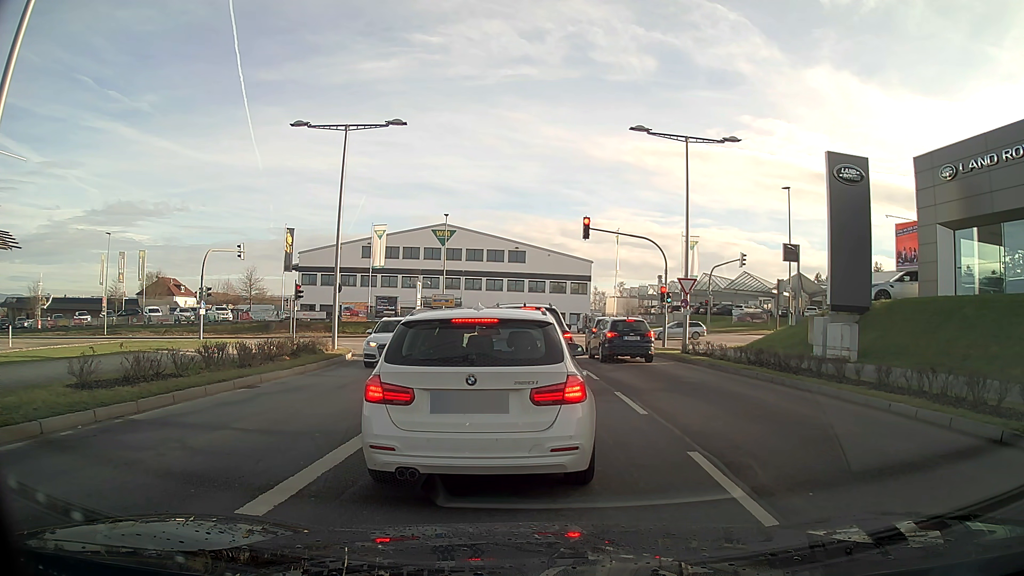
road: secondary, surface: asphalt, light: Day
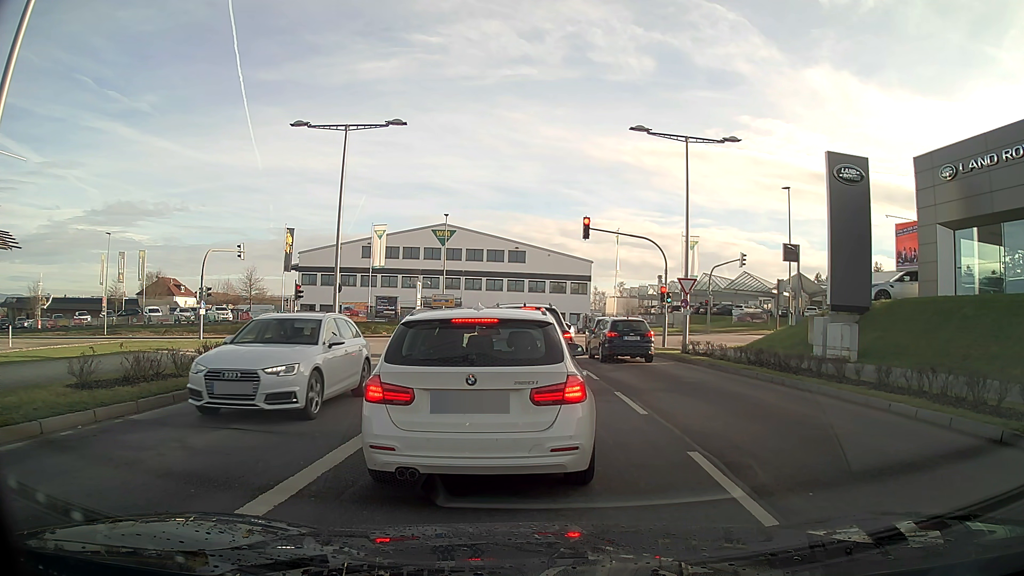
(0.0, 0.0) m; 0°
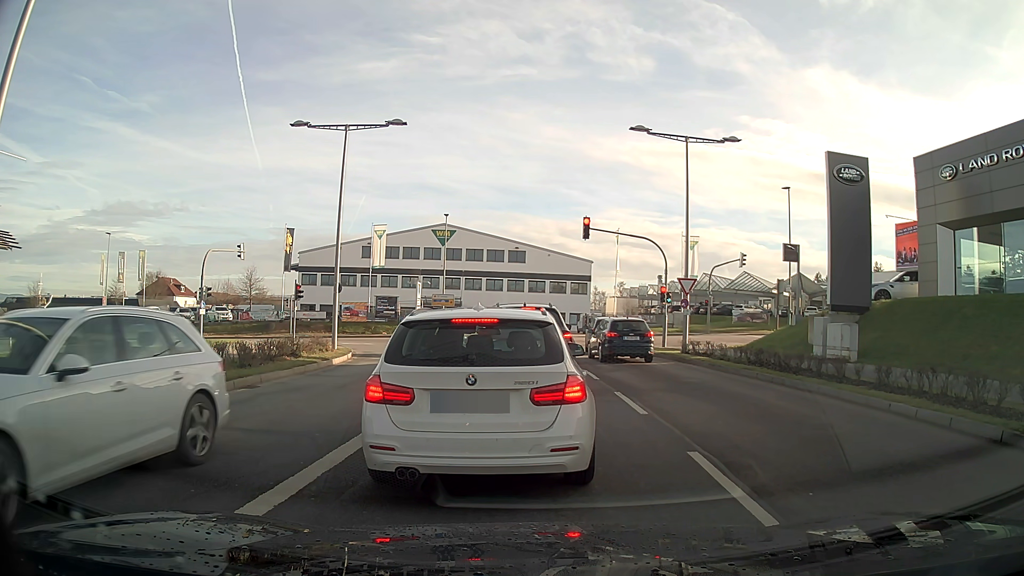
(0.0, 0.0) m; 0°
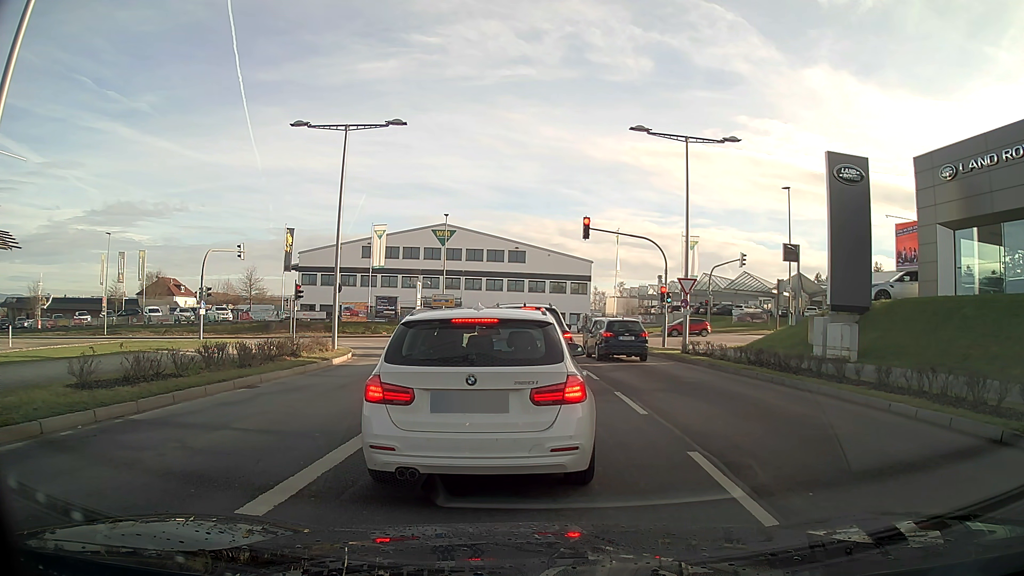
(0.0, 0.0) m; 0°
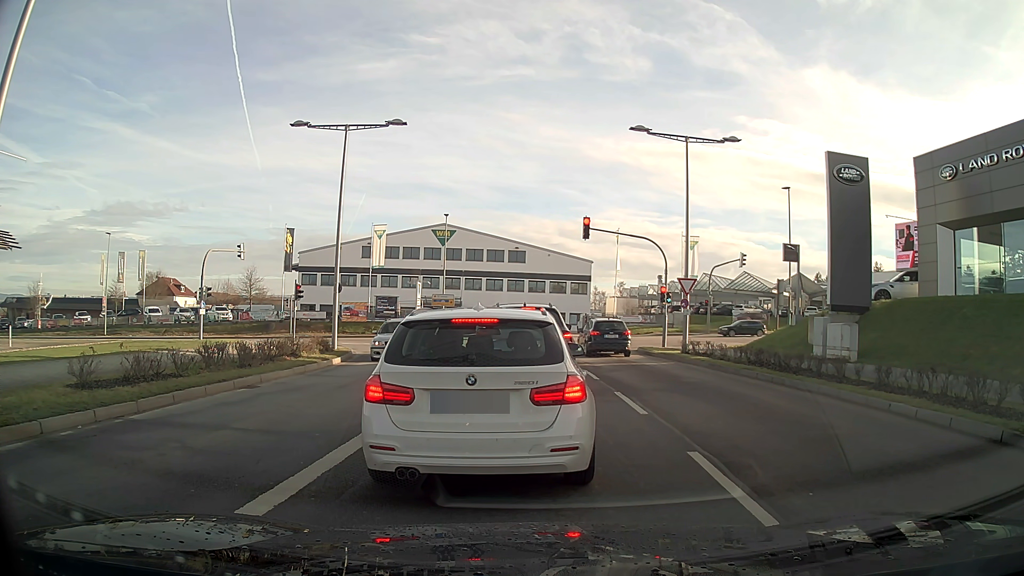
(0.0, 0.0) m; 0°
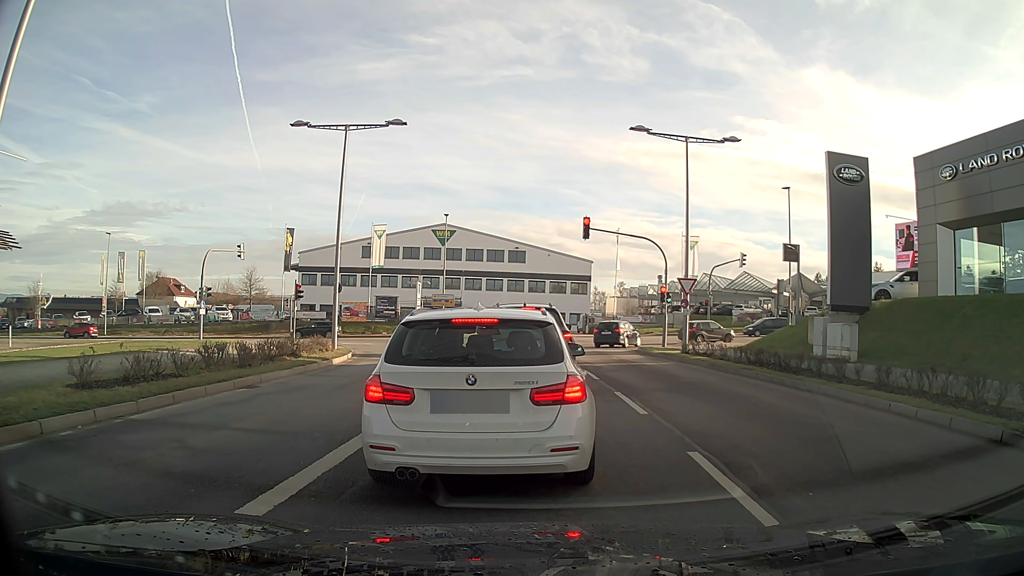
(0.0, 0.0) m; 0°
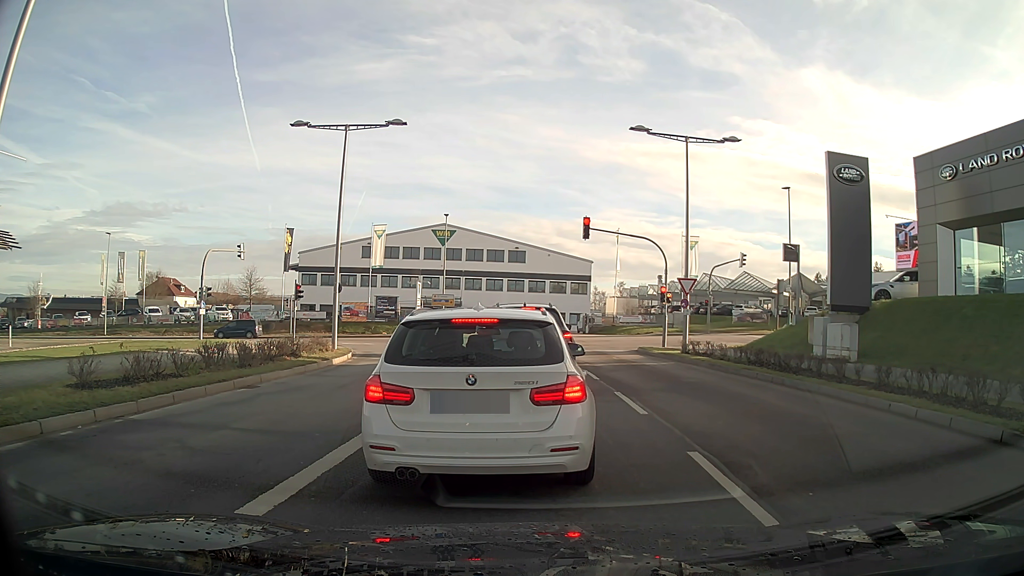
(0.0, 0.0) m; 0°
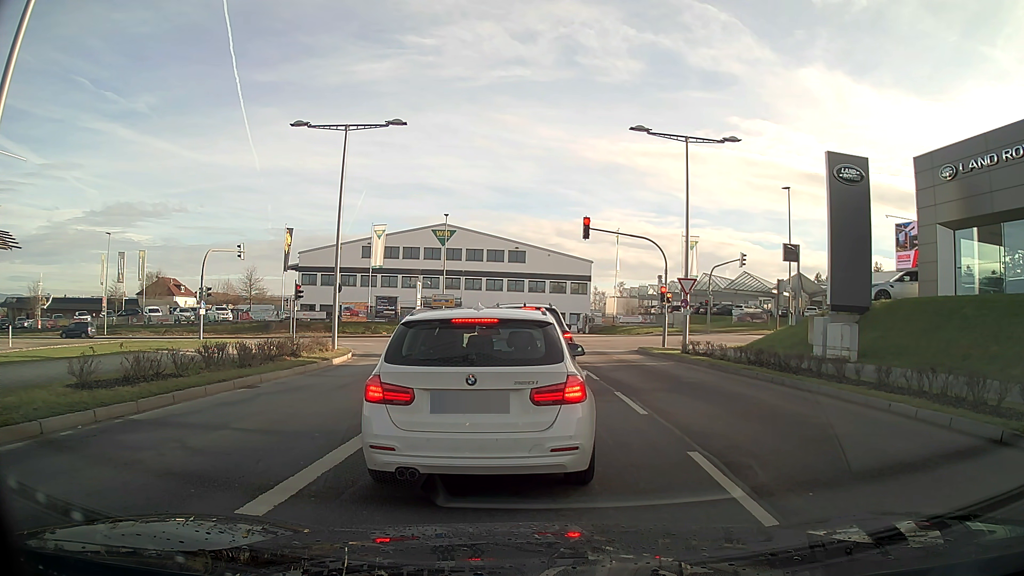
(0.0, 0.0) m; 0°
